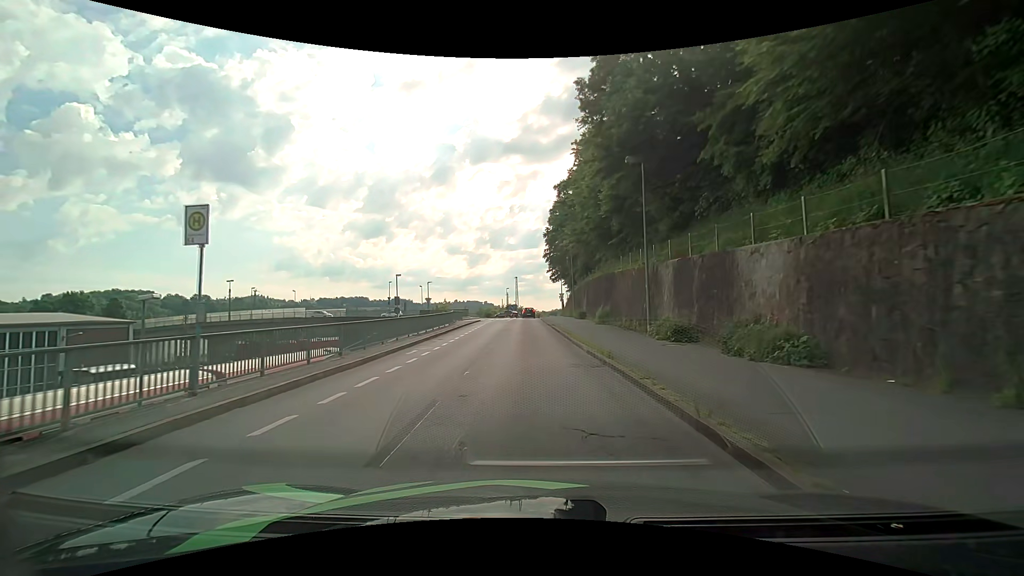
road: residential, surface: asphalt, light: Day
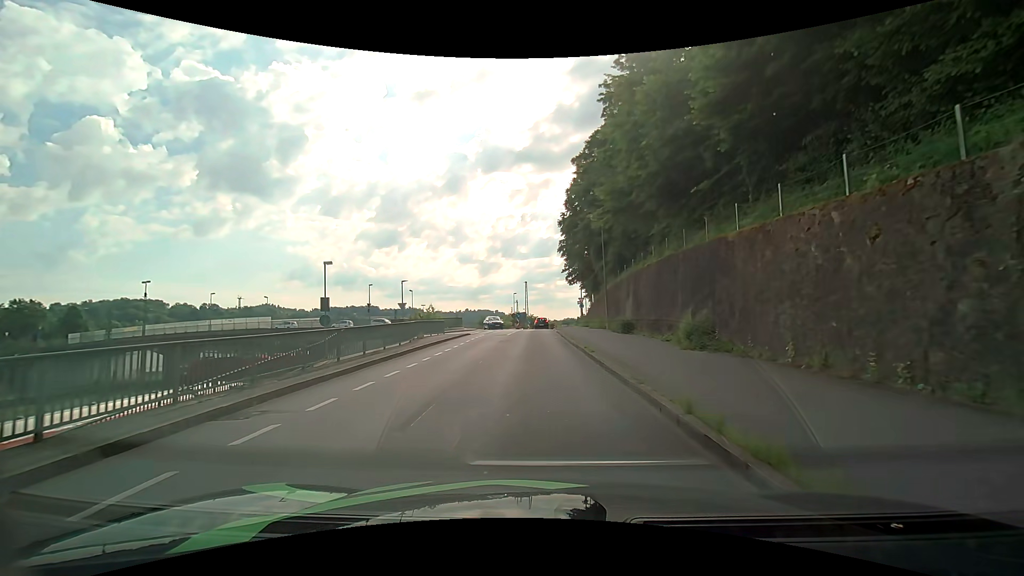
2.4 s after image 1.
(-0.1, +16.3) m; -1°
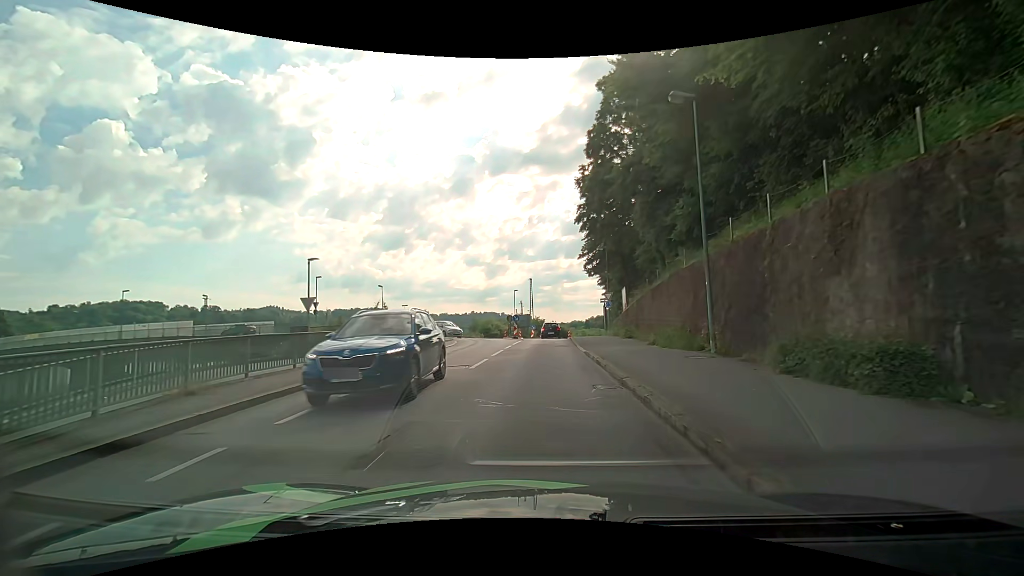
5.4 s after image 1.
(0.0, +19.7) m; 0°
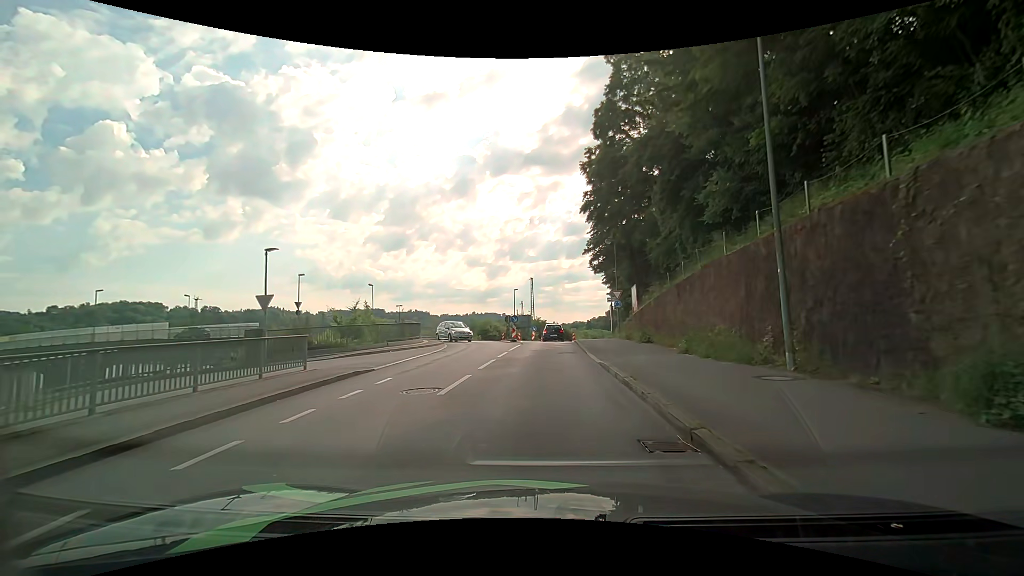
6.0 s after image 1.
(0.0, +4.2) m; 0°
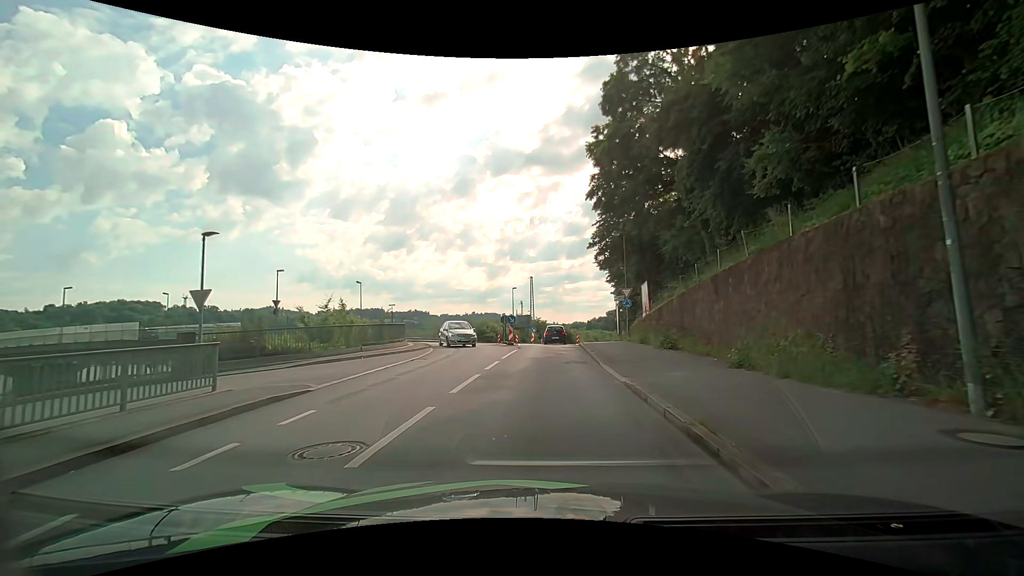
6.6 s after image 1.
(0.0, +4.1) m; 0°
